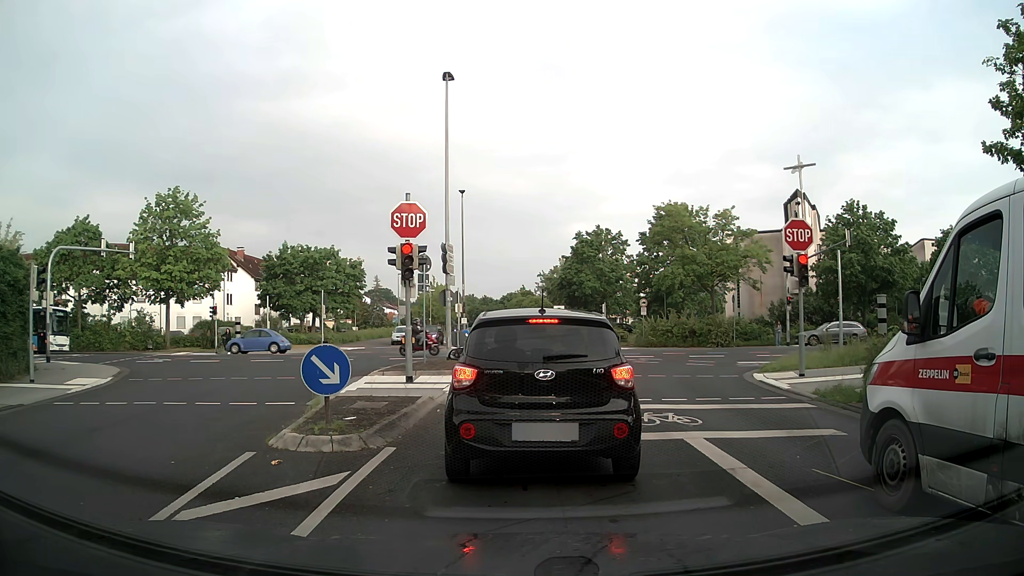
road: residential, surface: asphalt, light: Day
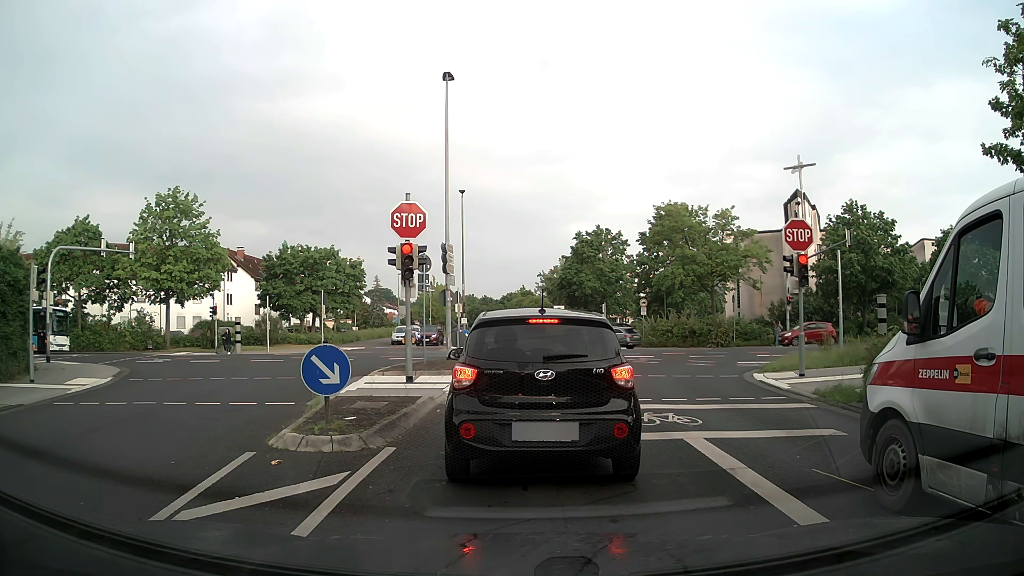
(0.0, 0.0) m; 0°
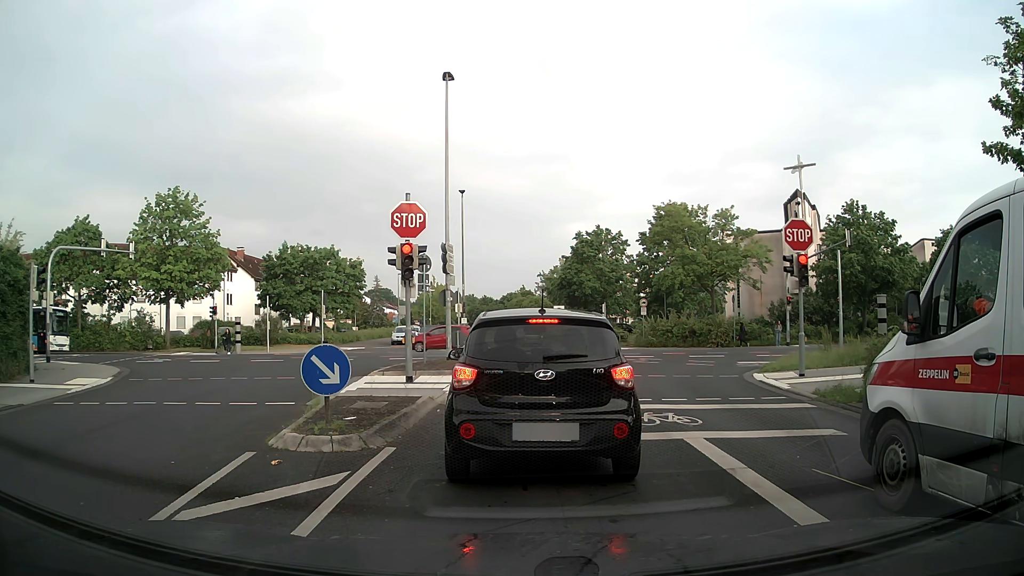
(0.0, 0.0) m; 0°
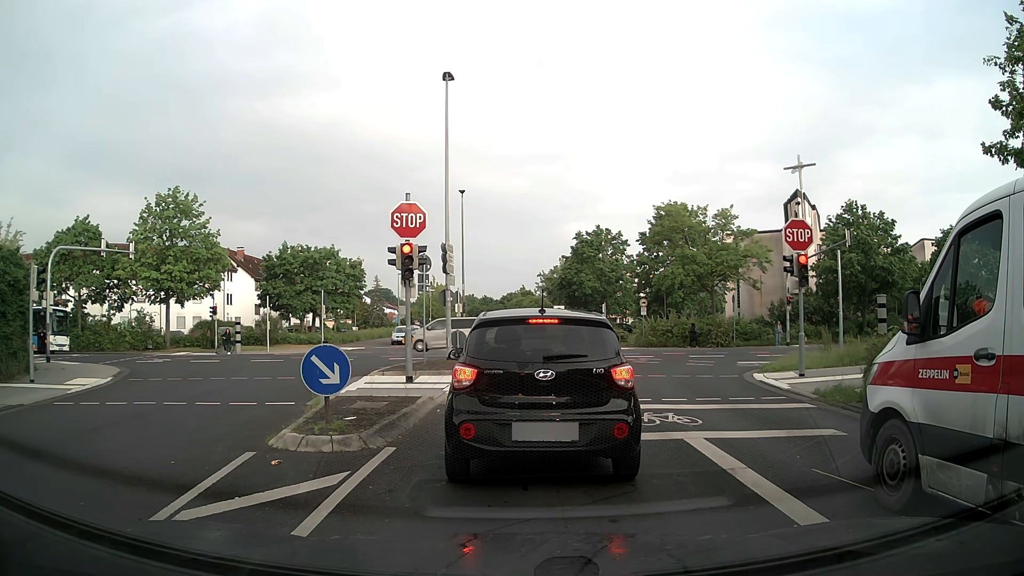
(0.0, 0.0) m; 0°
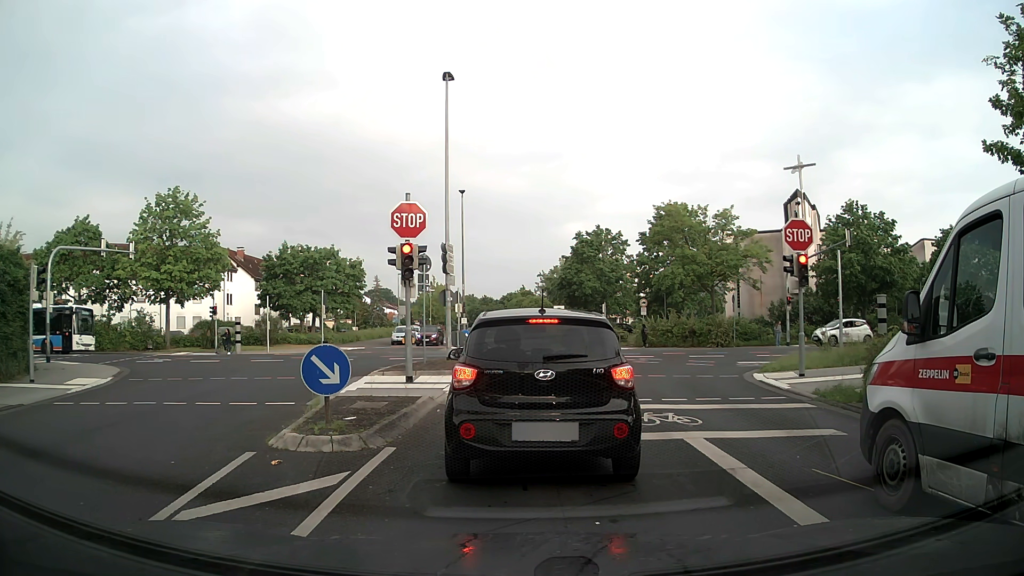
(0.0, 0.0) m; 0°
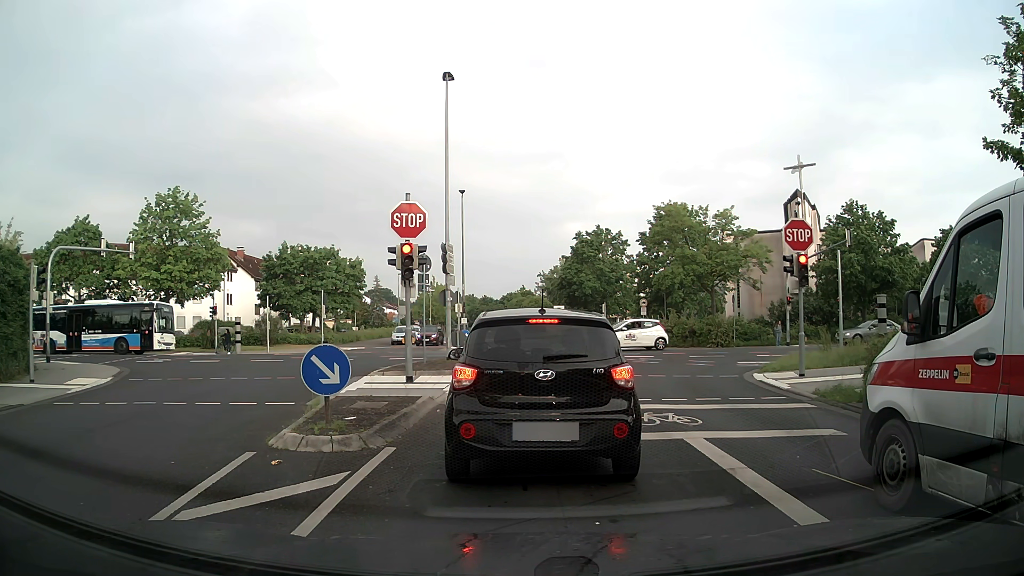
(0.0, 0.0) m; 0°
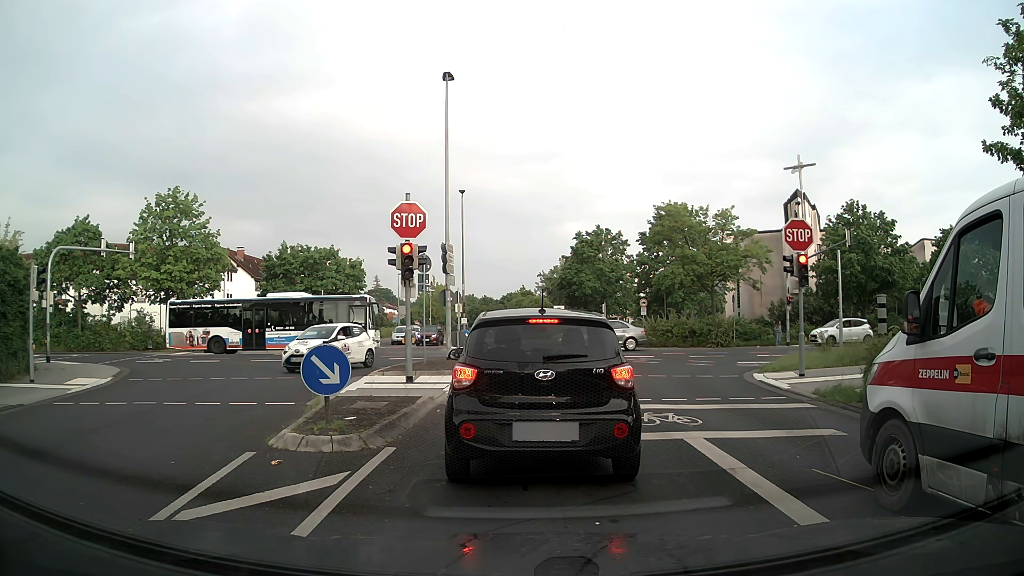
(0.0, 0.0) m; 0°
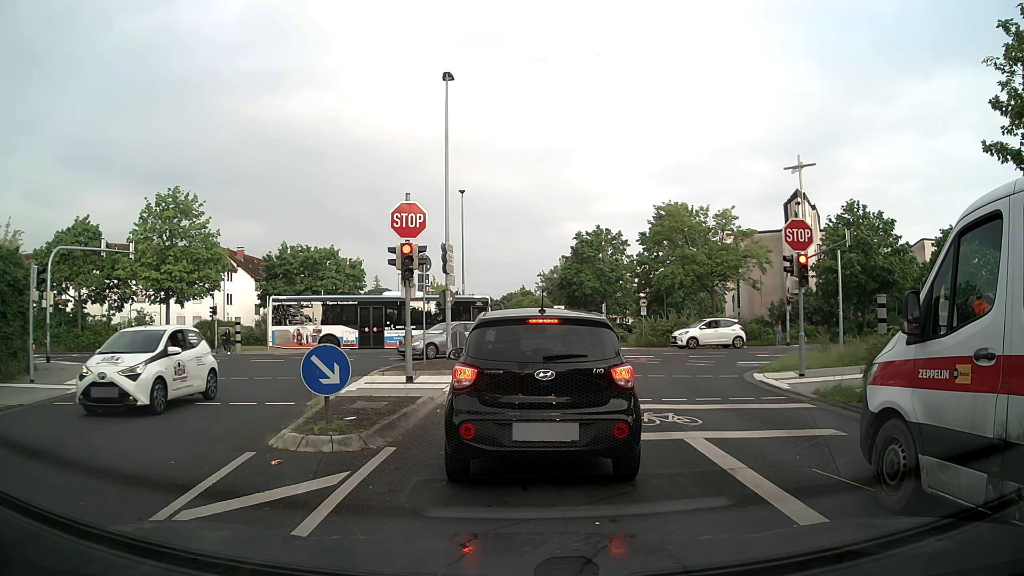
(0.0, 0.0) m; 0°
